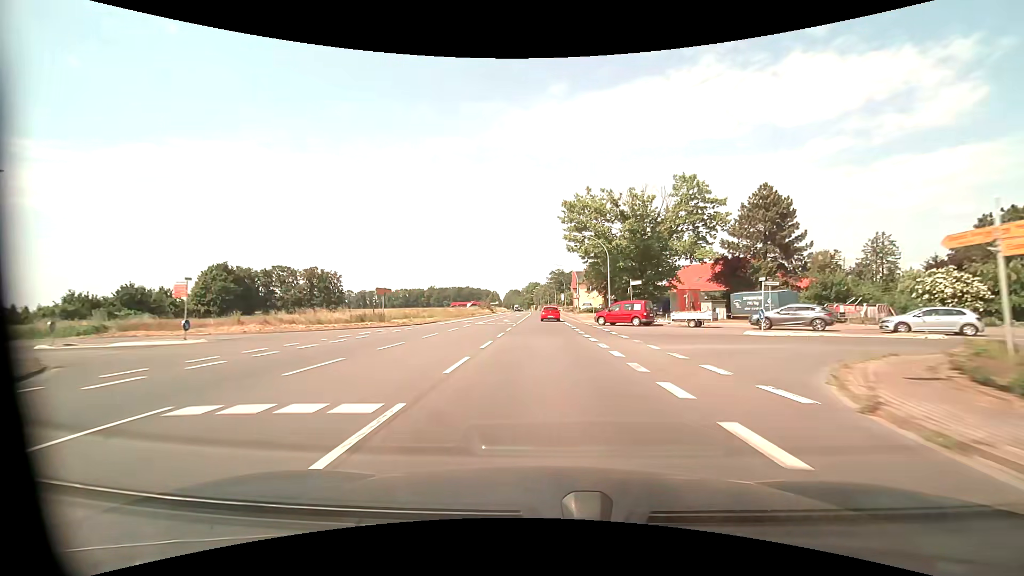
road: primary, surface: asphalt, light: Day
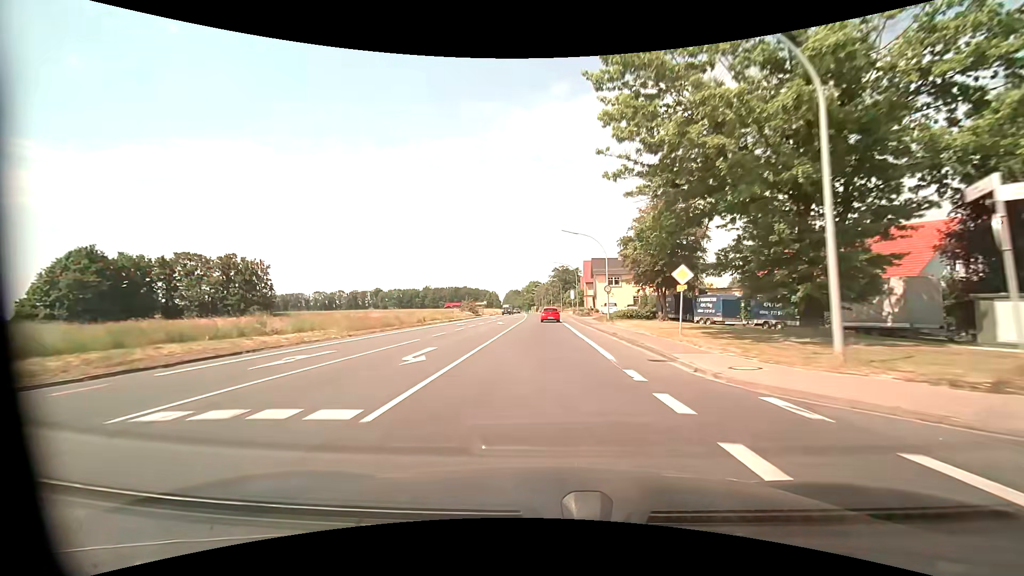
(0.0, +33.7) m; 0°
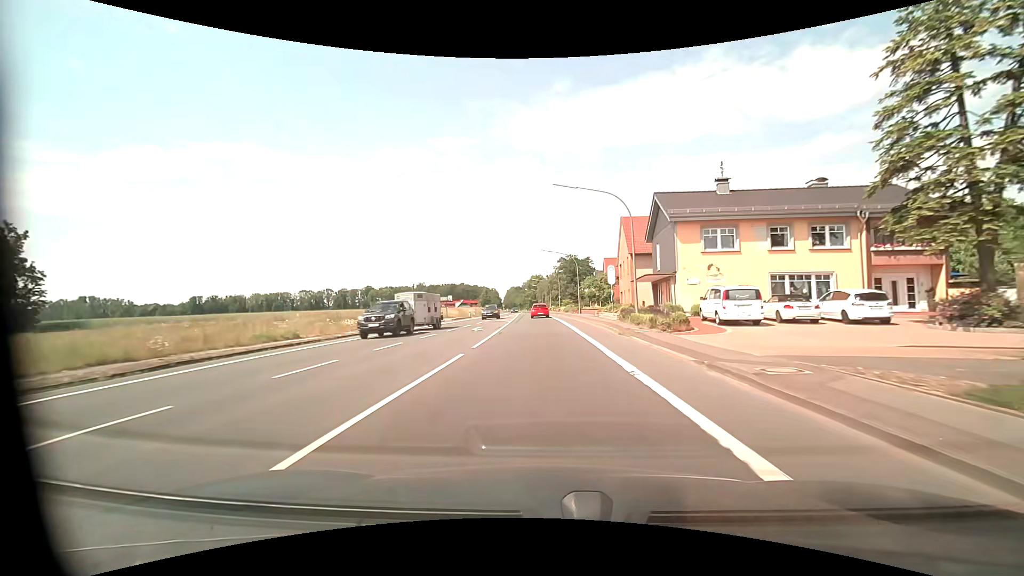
(-0.1, +44.7) m; 0°
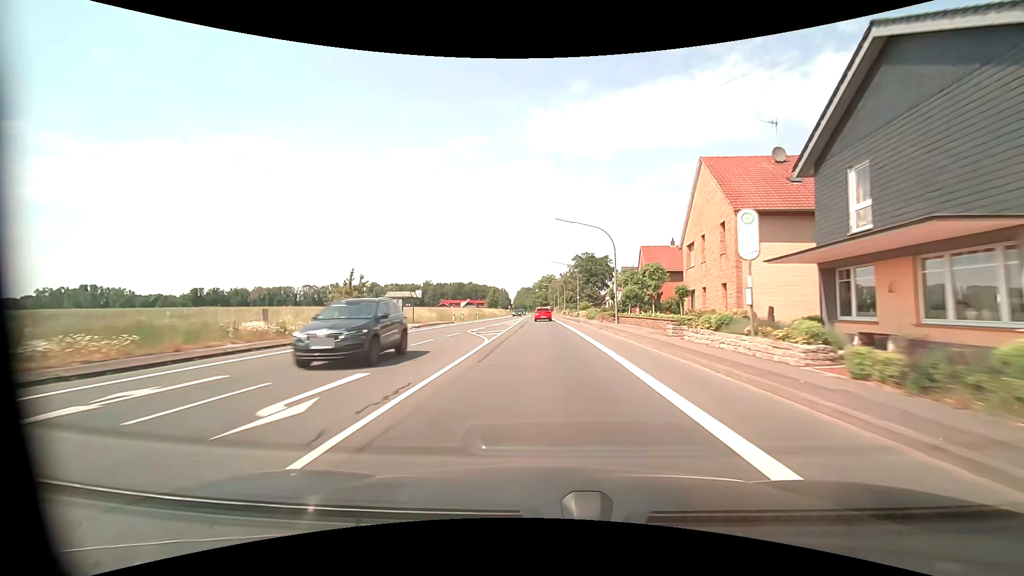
(-0.3, +22.2) m; -1°
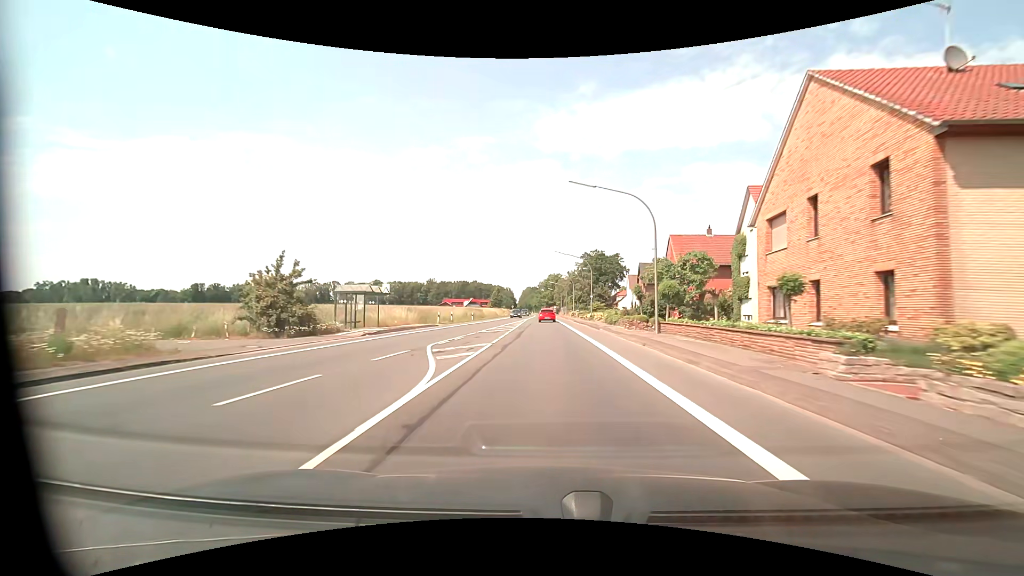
(-0.1, +11.1) m; -1°
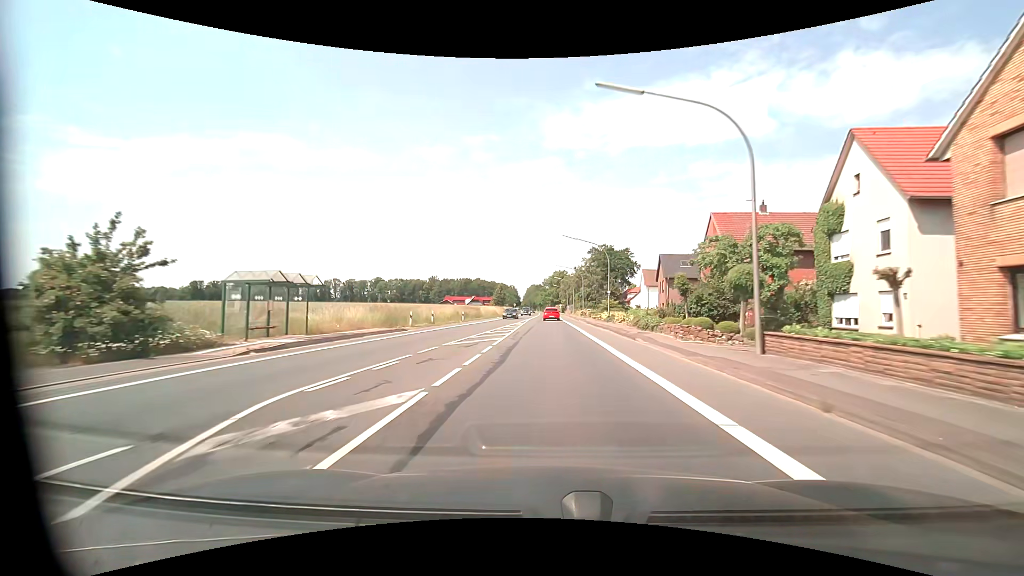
(-0.1, +11.1) m; -1°
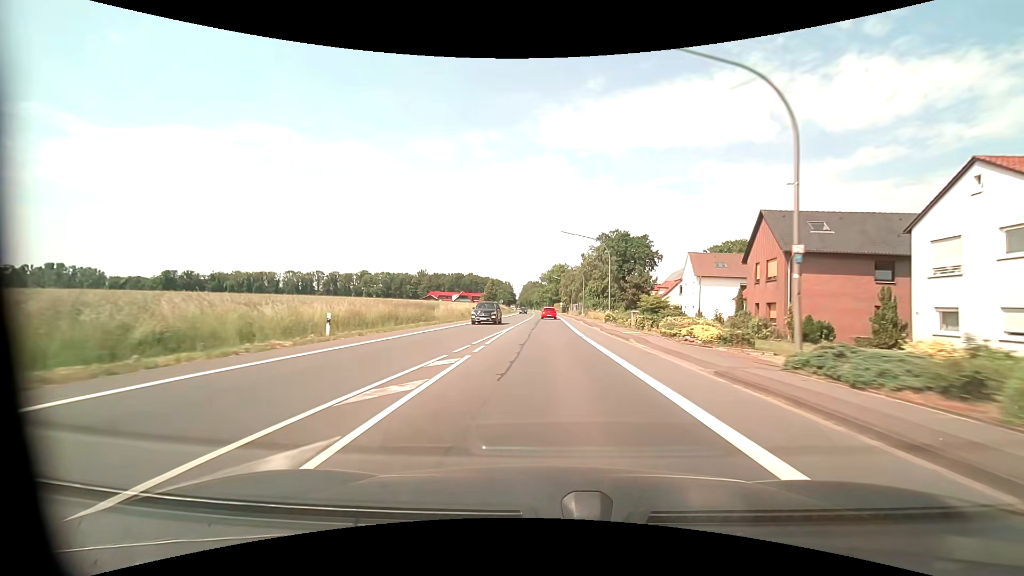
(+0.2, +33.3) m; +1°
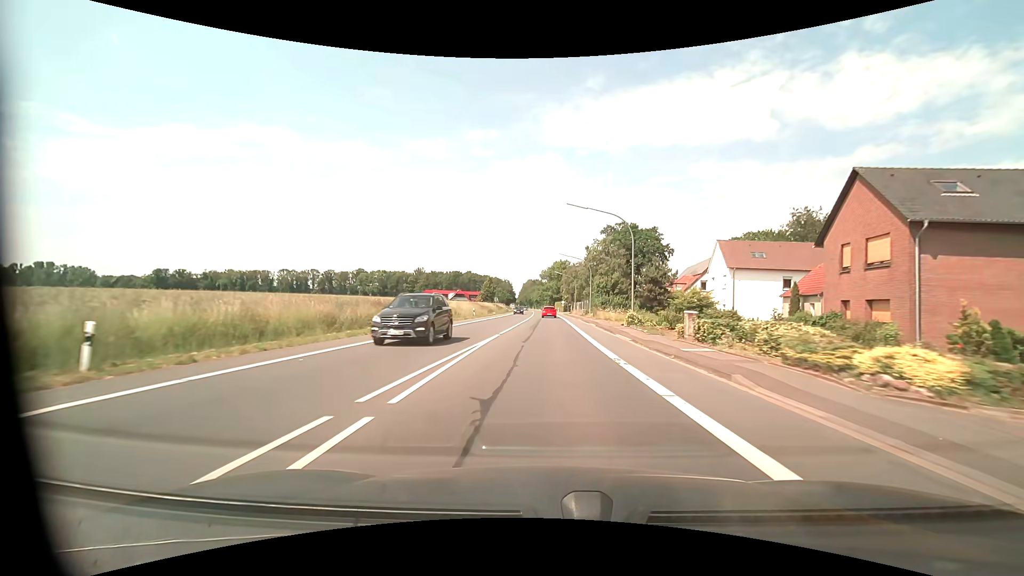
(0.0, +11.2) m; 0°
(0, +10) (0, +20) (0, +30) (0, +40) (0, +50) (0, +60) (0, +70) (0, +80) (0, +90) (0, +100) m
